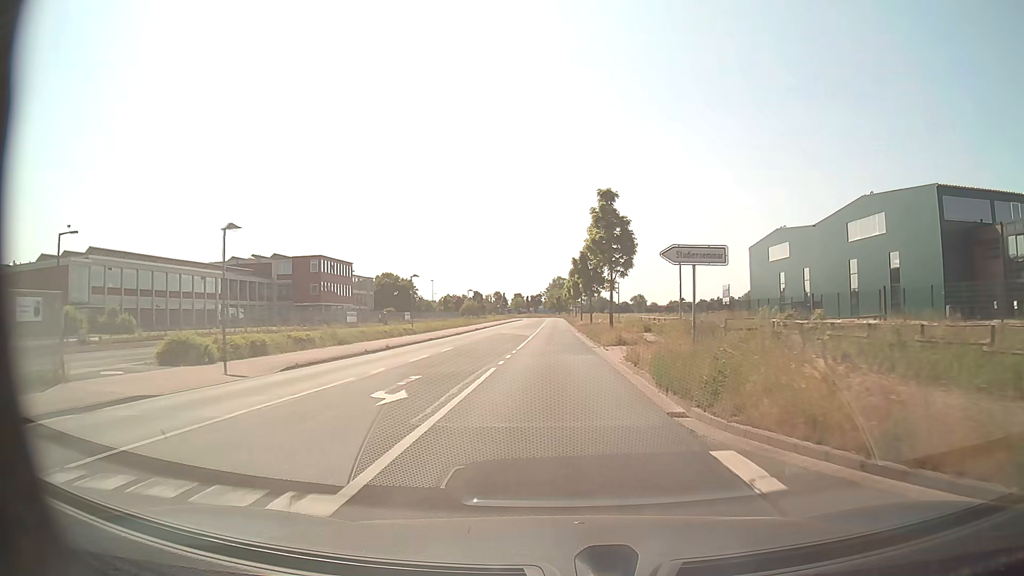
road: tertiary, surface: asphalt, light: Day
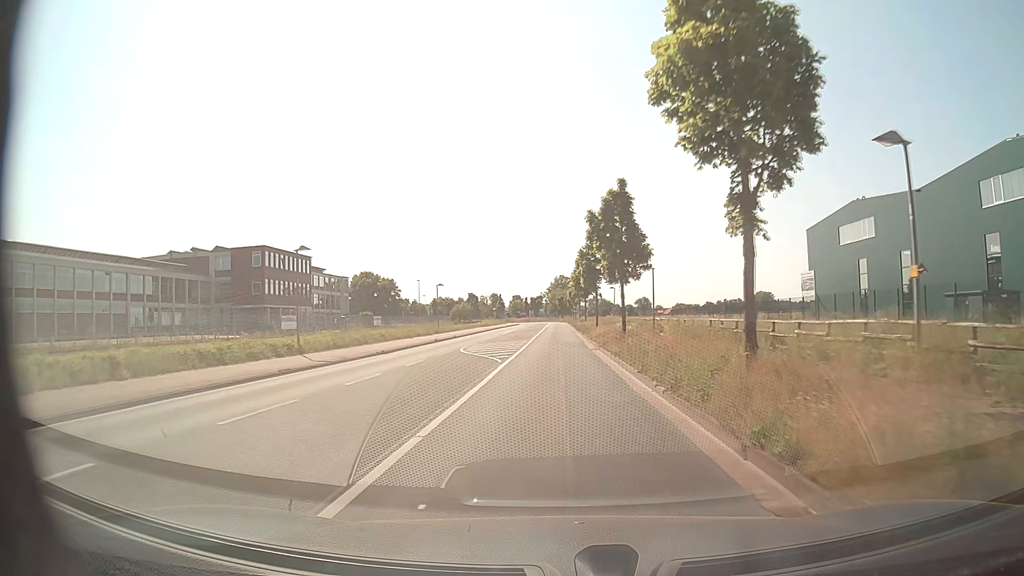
(-0.1, +24.6) m; 0°
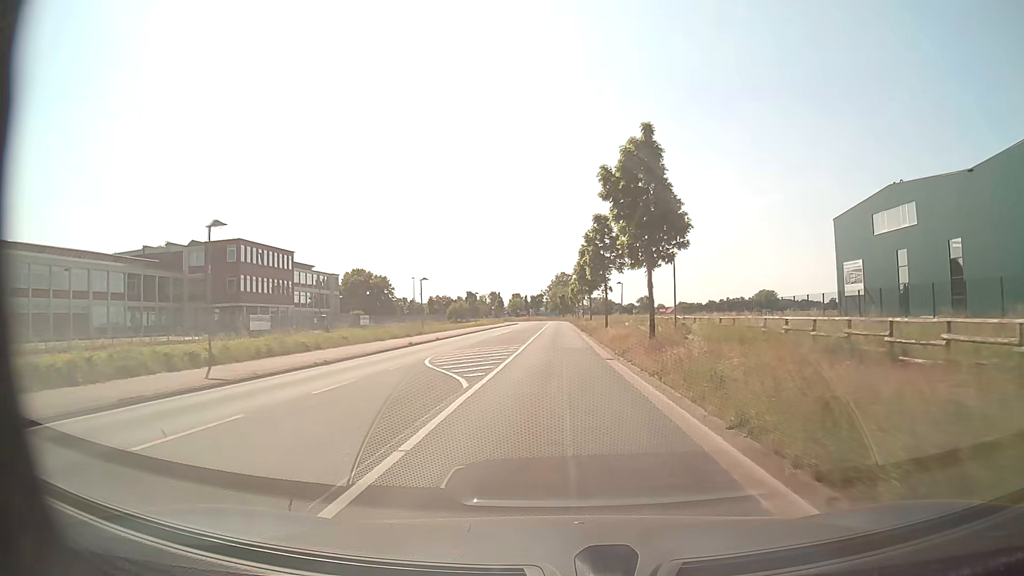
(0.0, +8.2) m; 0°
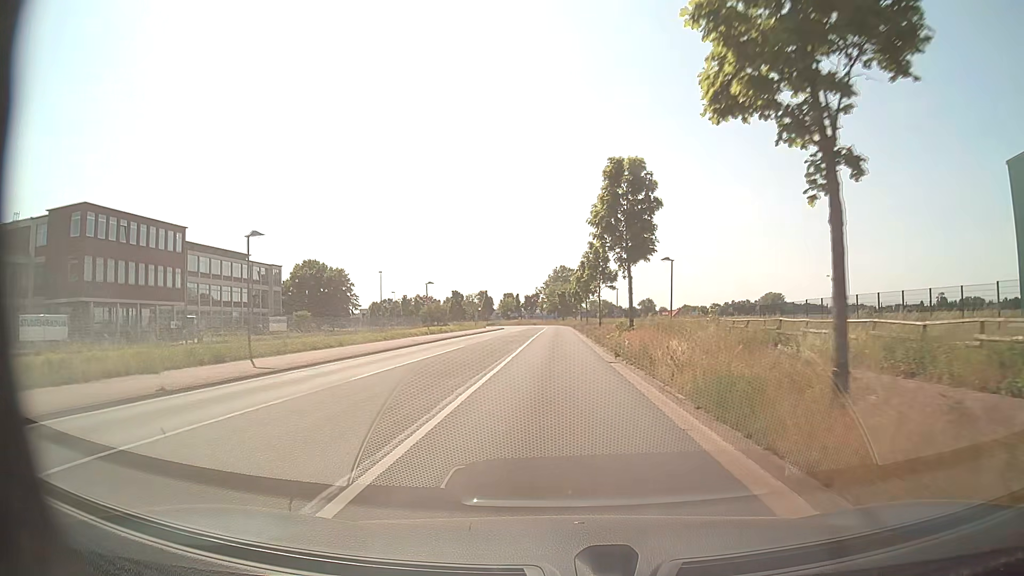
(0.0, +32.8) m; 0°
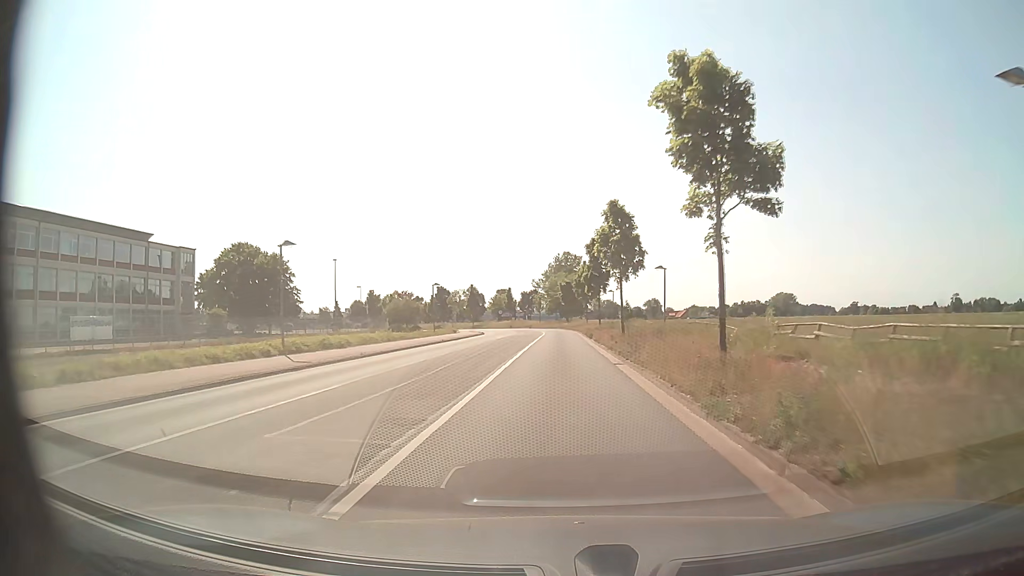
(0.0, +32.8) m; 0°
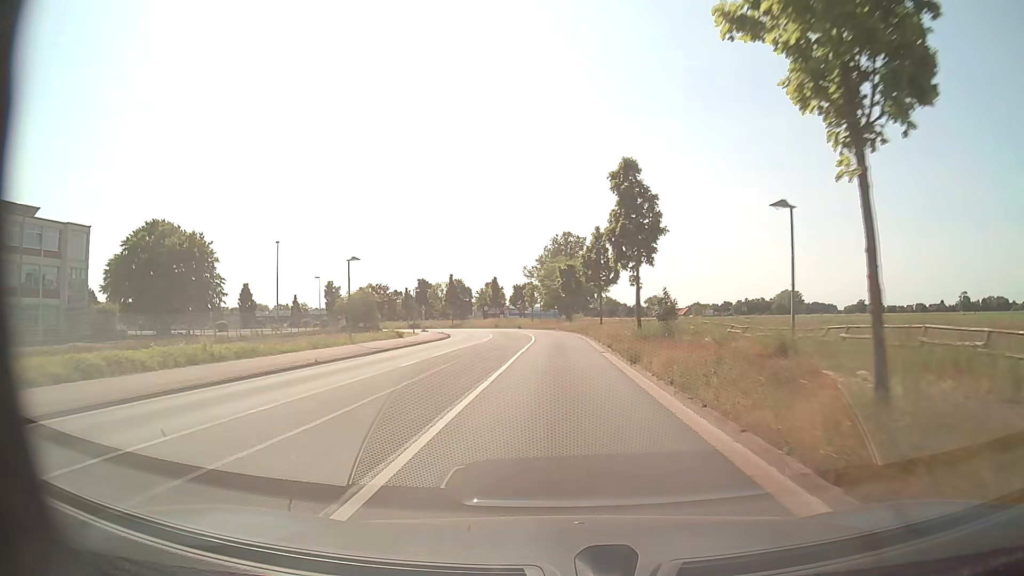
(0.0, +24.6) m; 0°
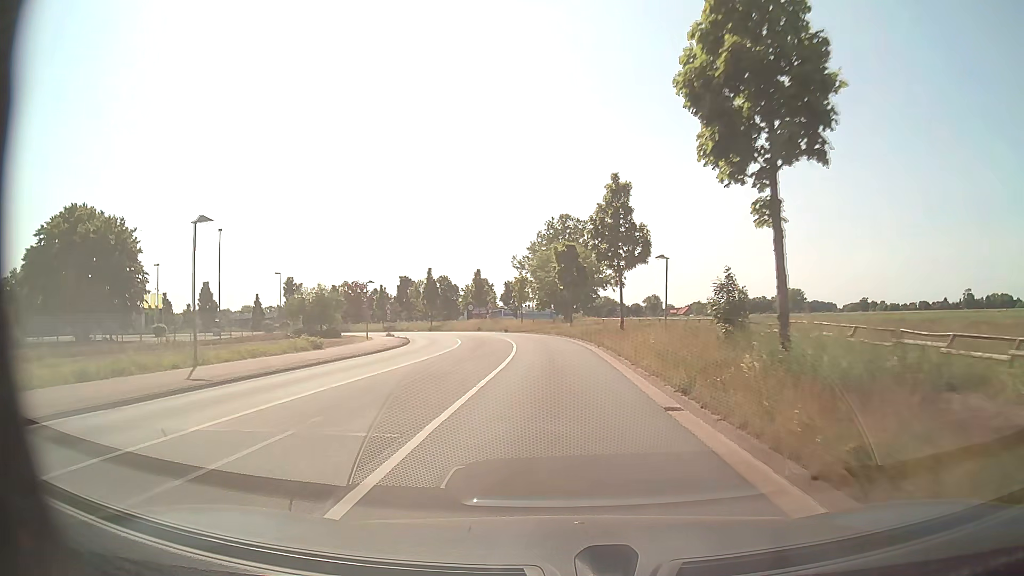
(+0.1, +16.5) m; 0°
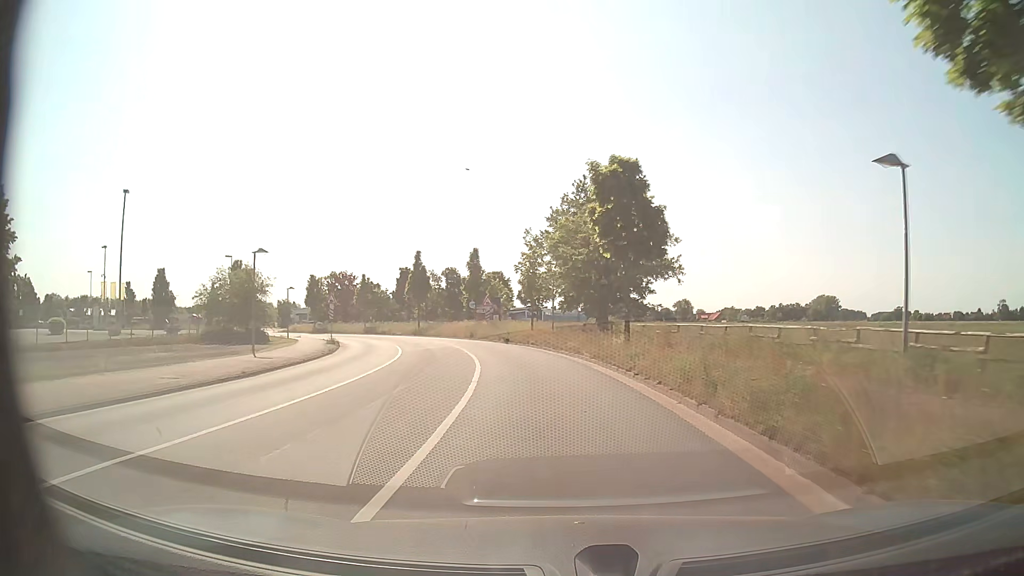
(-0.3, +24.7) m; -2°
(0, +10) (-1, +20) (-2, +30) (-4, +40) (-7, +49) (-11, +58) (-16, +67) (-21, +76) (-27, +84) (-33, +92) m
